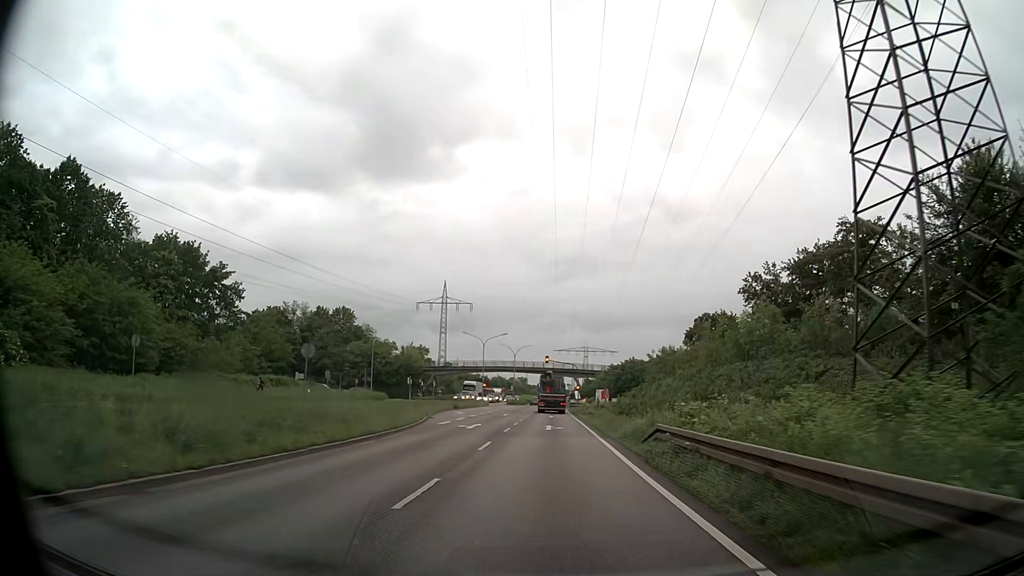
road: primary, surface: asphalt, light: Day
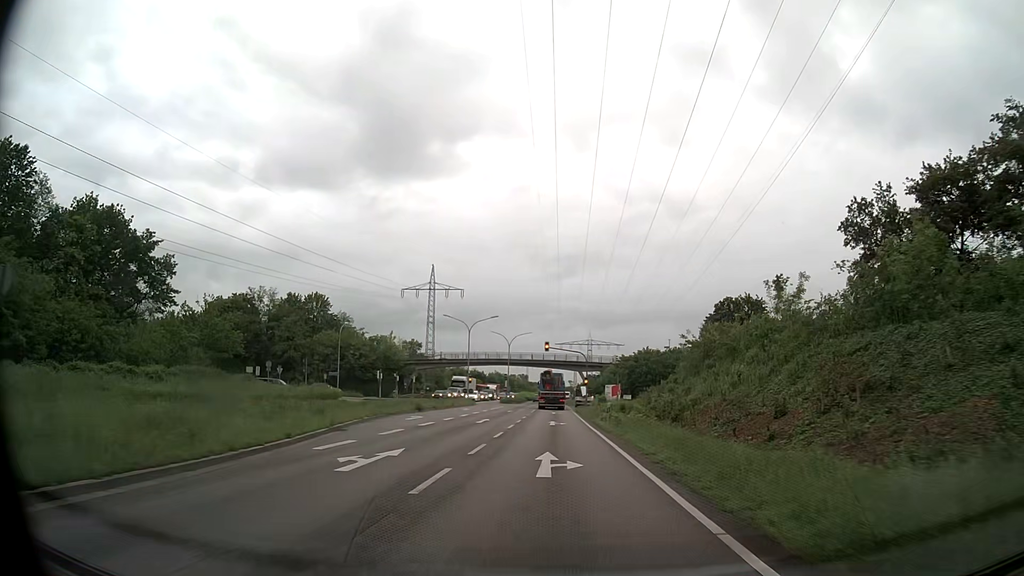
(0.0, +16.9) m; 0°
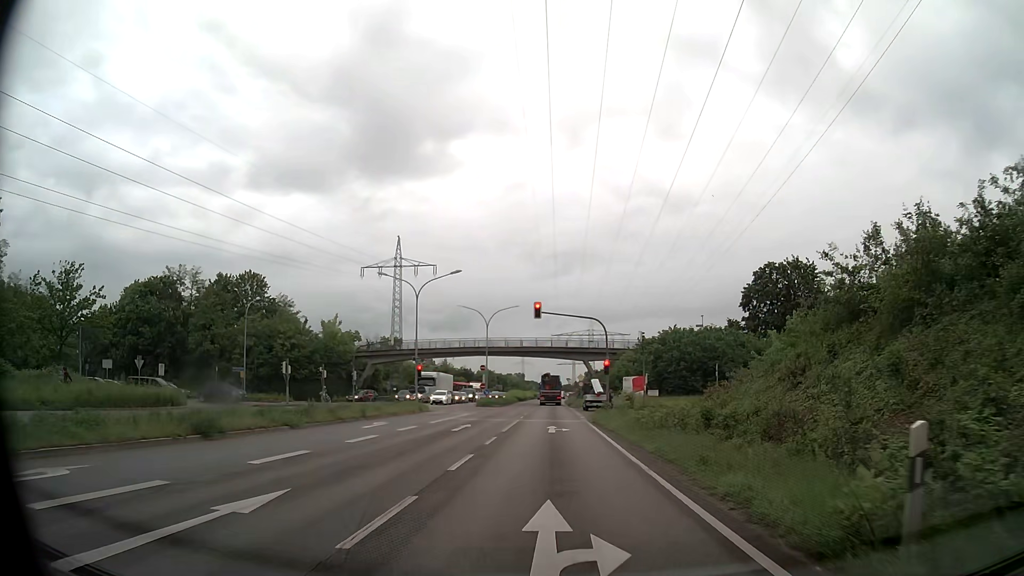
(-0.1, +26.7) m; 0°
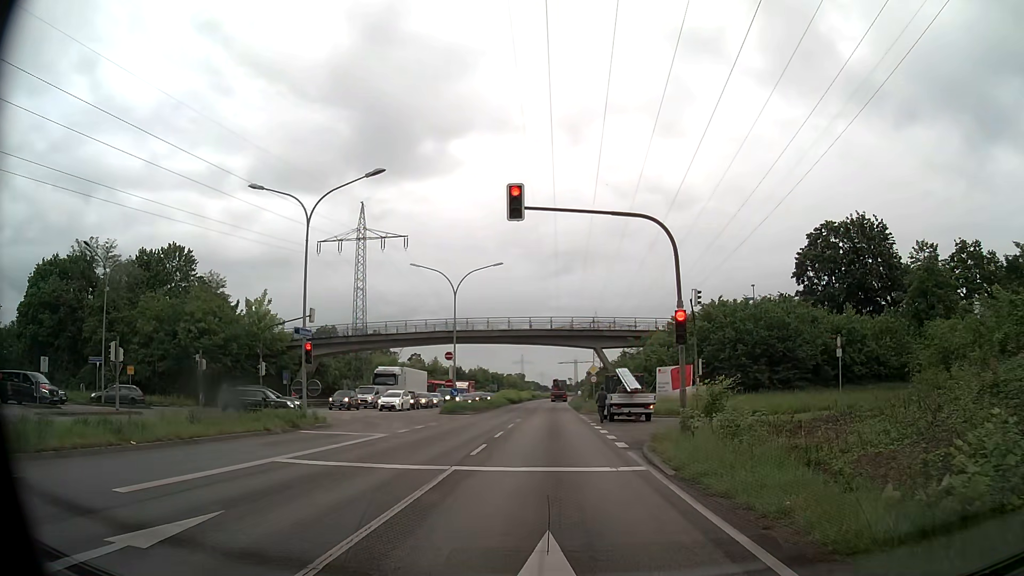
(-0.1, +21.4) m; 0°
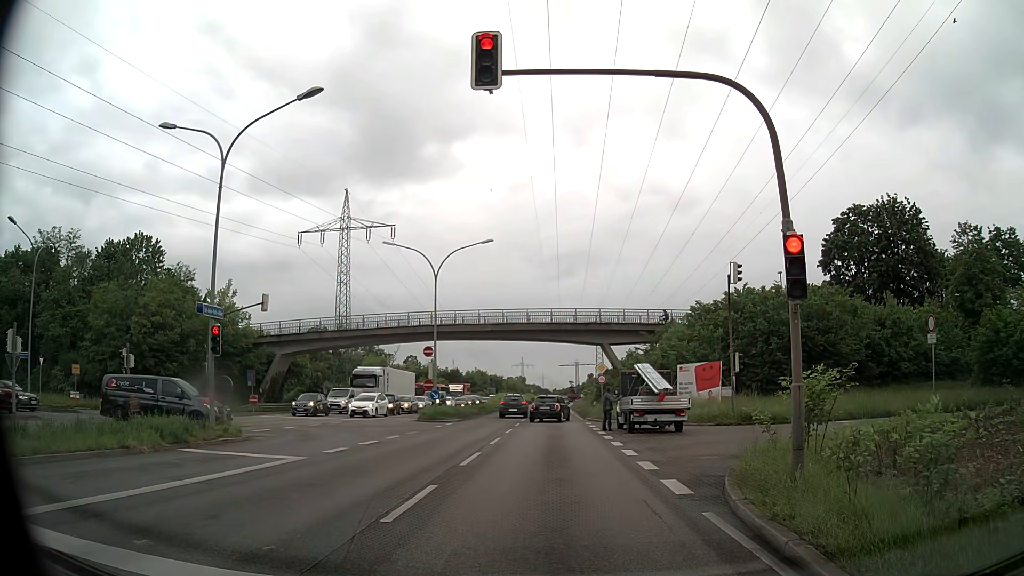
(0.0, +7.2) m; 0°
(0, +10) (0, +20) (0, +30) (0, +40) (-1, +50) (-1, +60) (-1, +70) (0, +80) (0, +90) (0, +100) m
